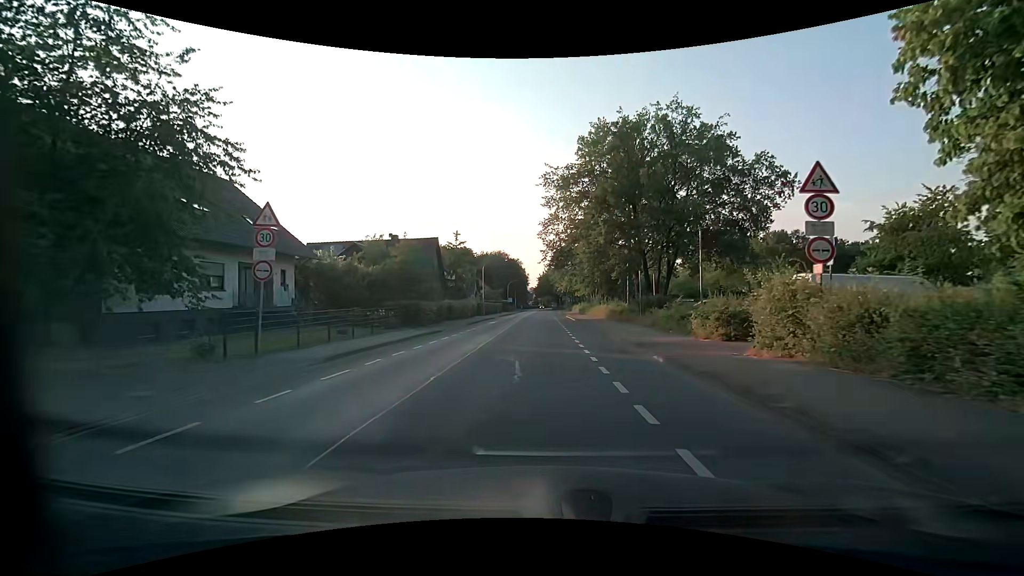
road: unclassified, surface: asphalt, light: Day
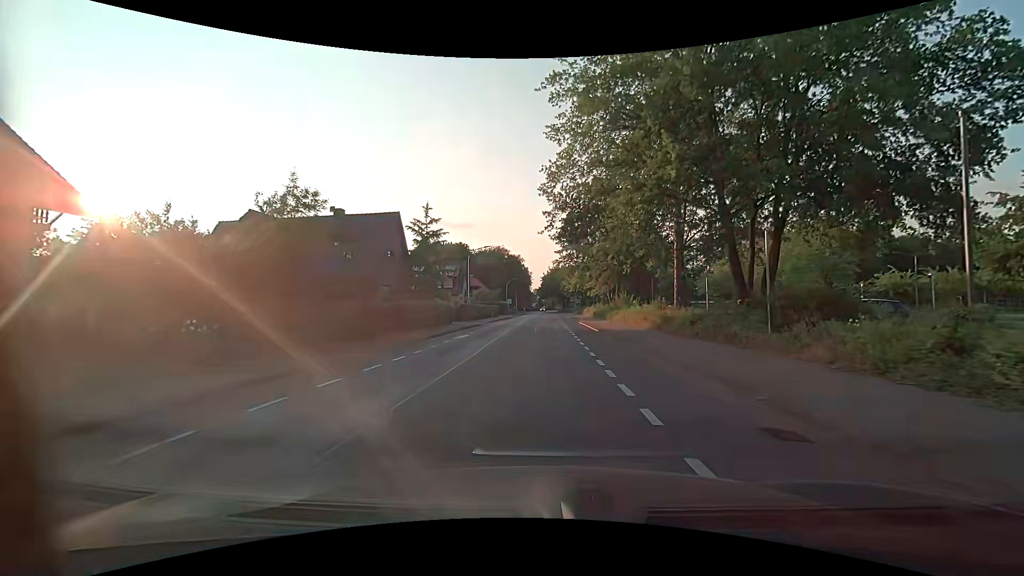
(-0.1, +16.4) m; -1°
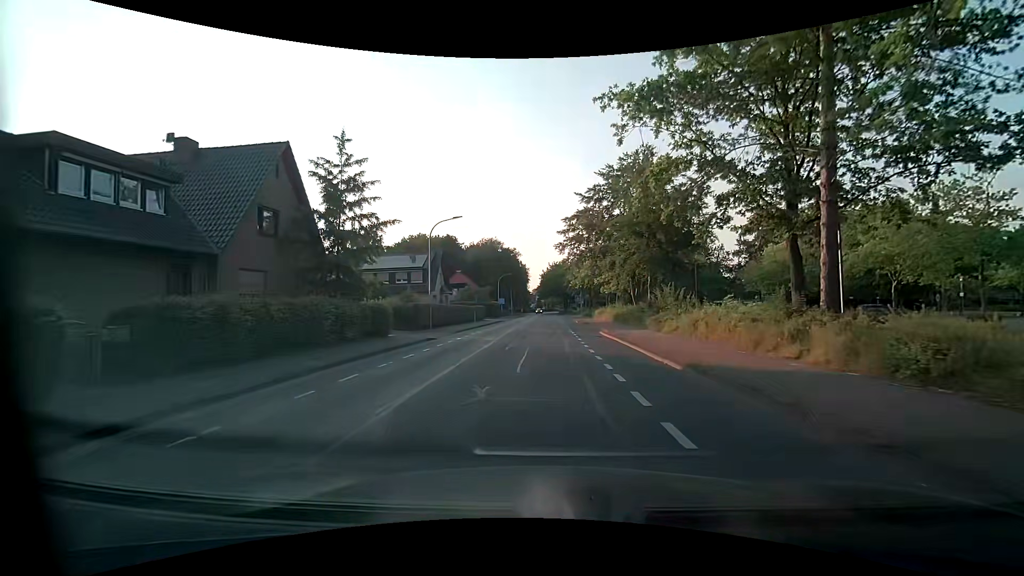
(0.0, +17.4) m; 0°
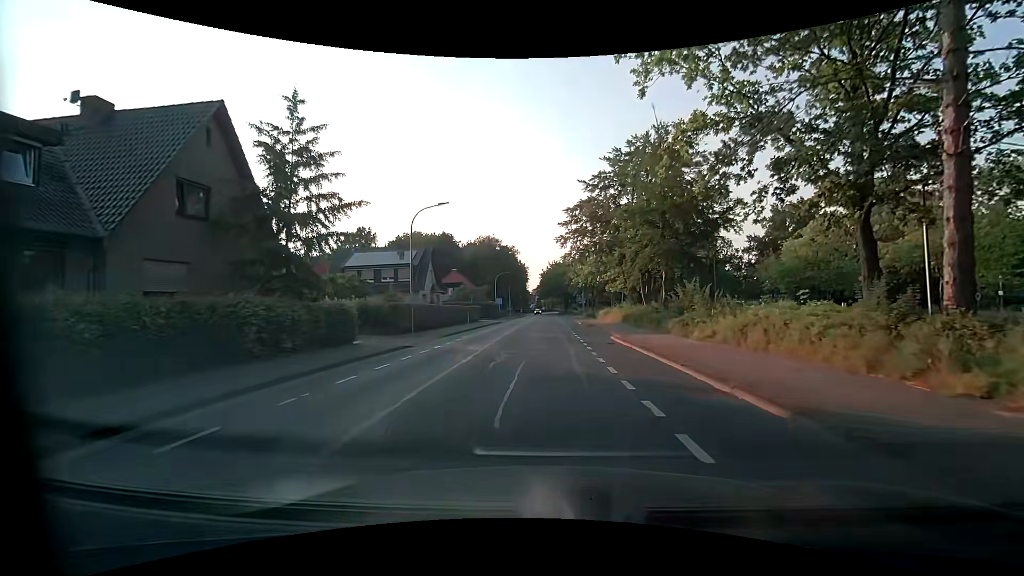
(0.0, +4.7) m; 0°
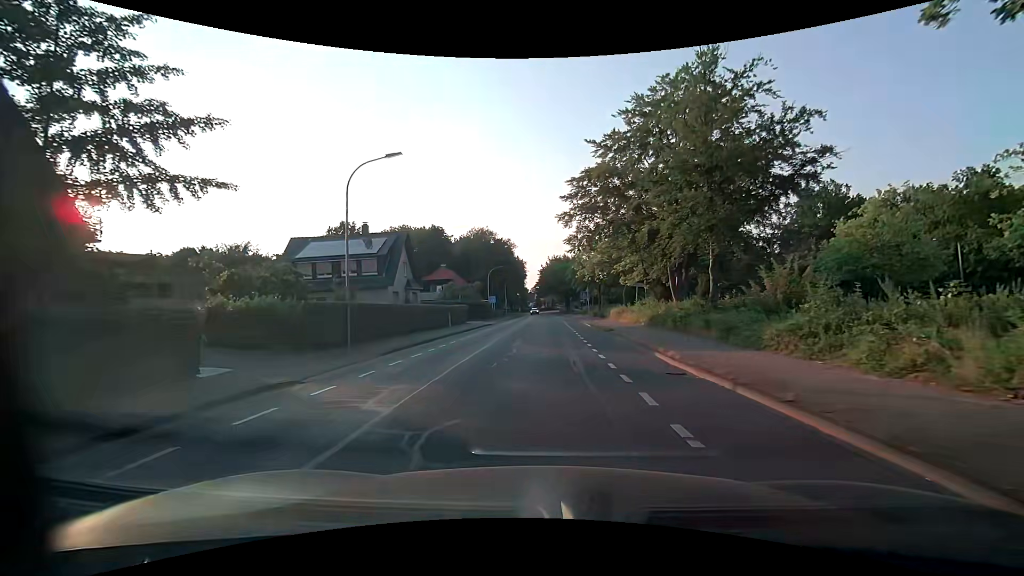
(+0.1, +9.6) m; +1°
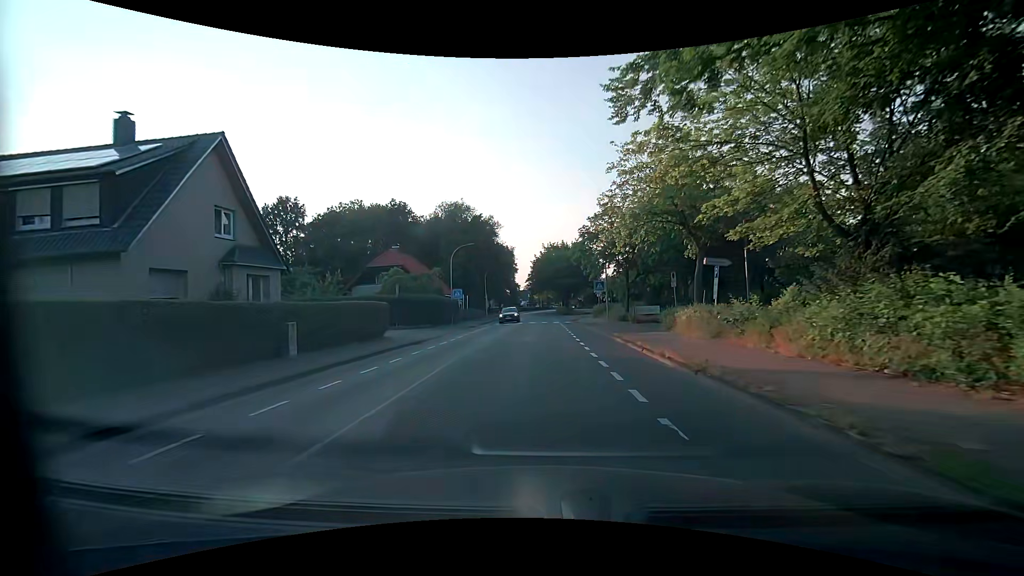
(+0.2, +24.4) m; 0°
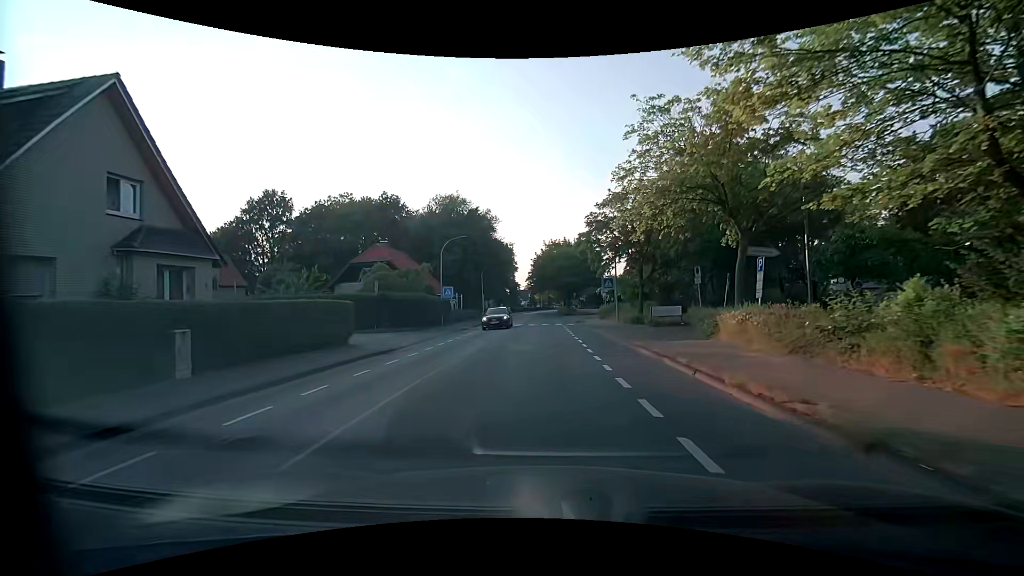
(0.0, +4.9) m; 0°
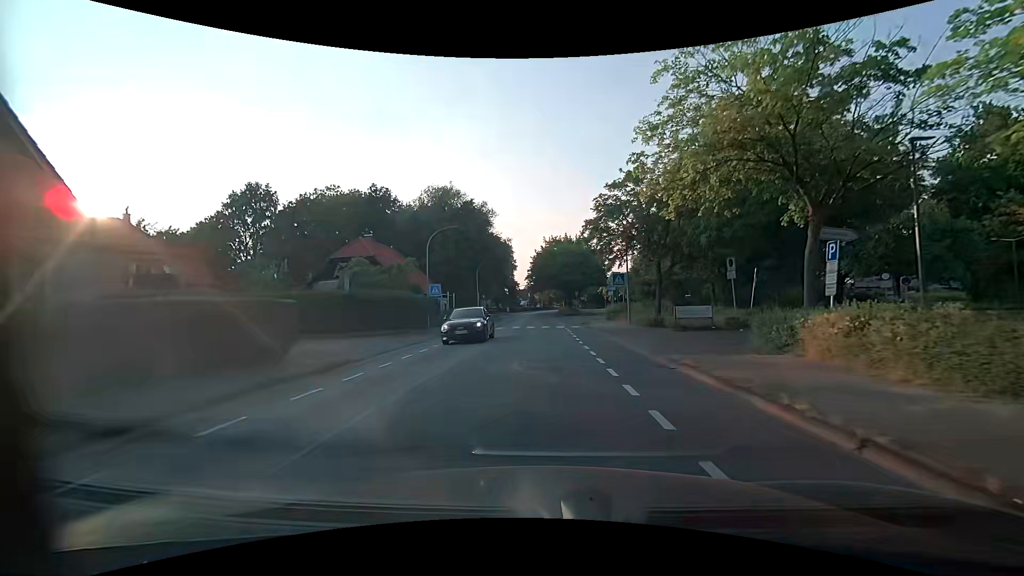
(0.0, +5.0) m; -1°
(0, +10) (0, +20) (0, +30) (+1, +40) (+1, +50) (+1, +60) (+1, +70) (+1, +80) (+1, +90) (+1, +100) m
